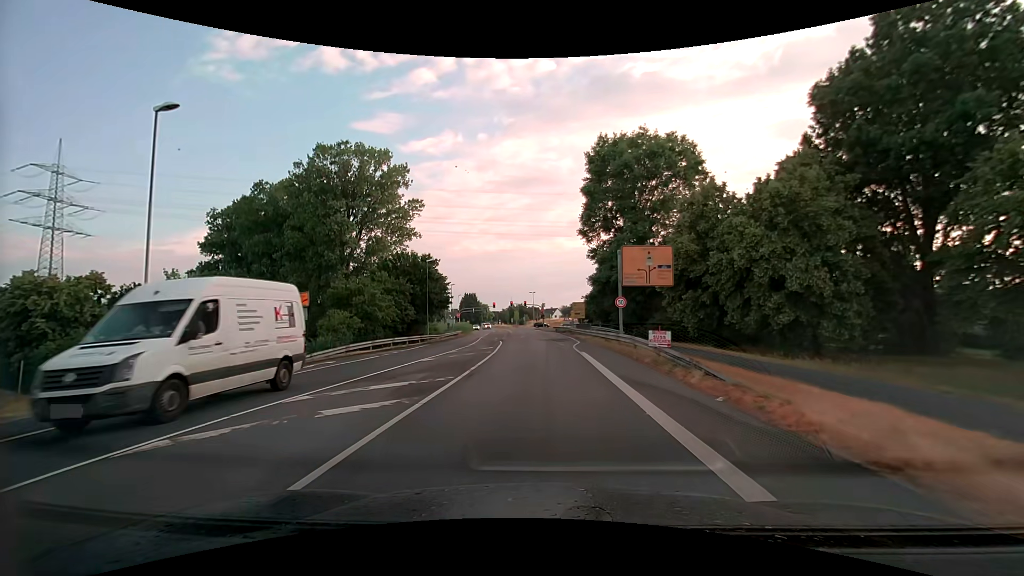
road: tertiary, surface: asphalt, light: Day
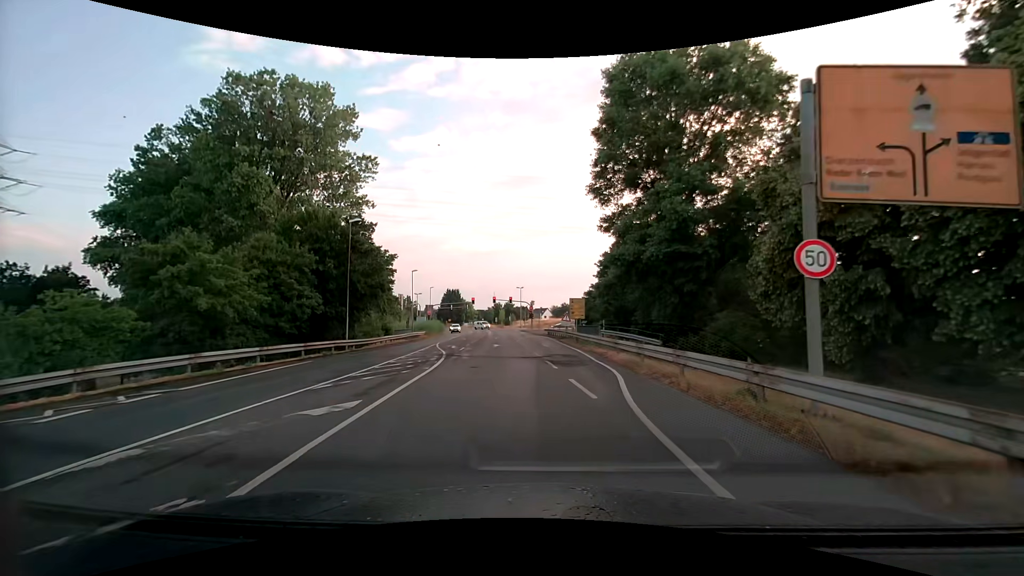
(+0.1, +20.6) m; +1°
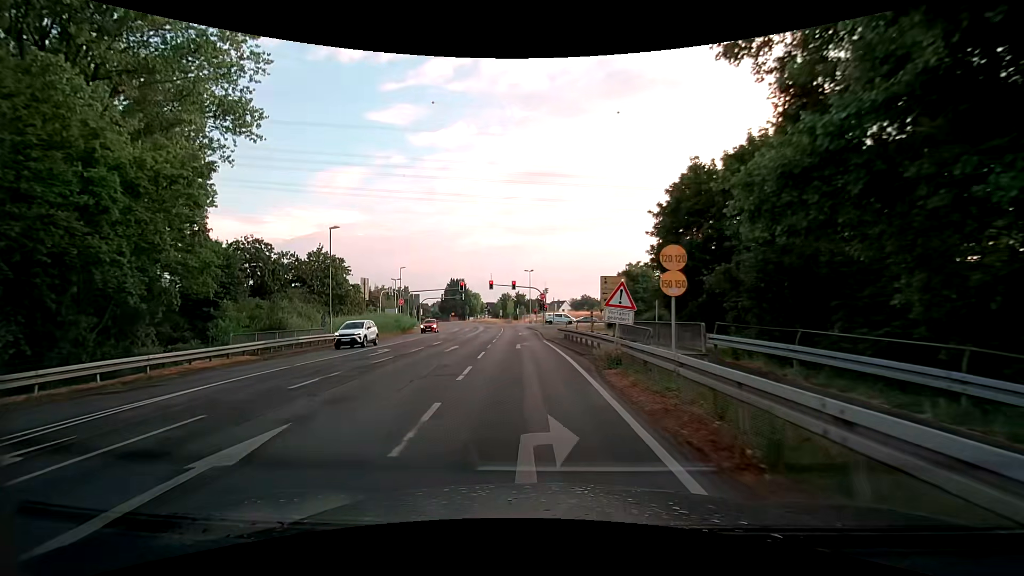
(+0.5, +28.2) m; -3°
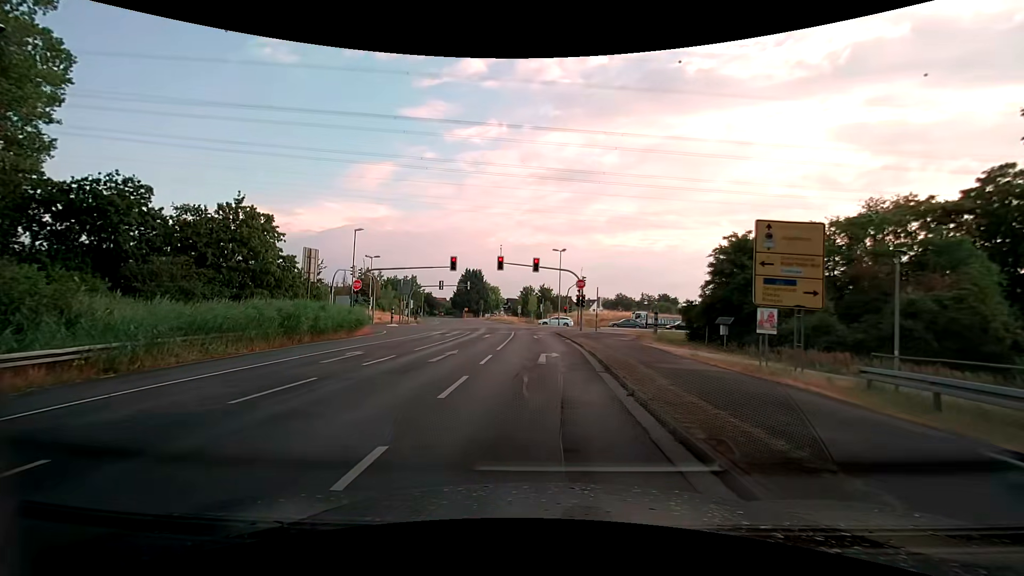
(-0.8, +26.8) m; -2°
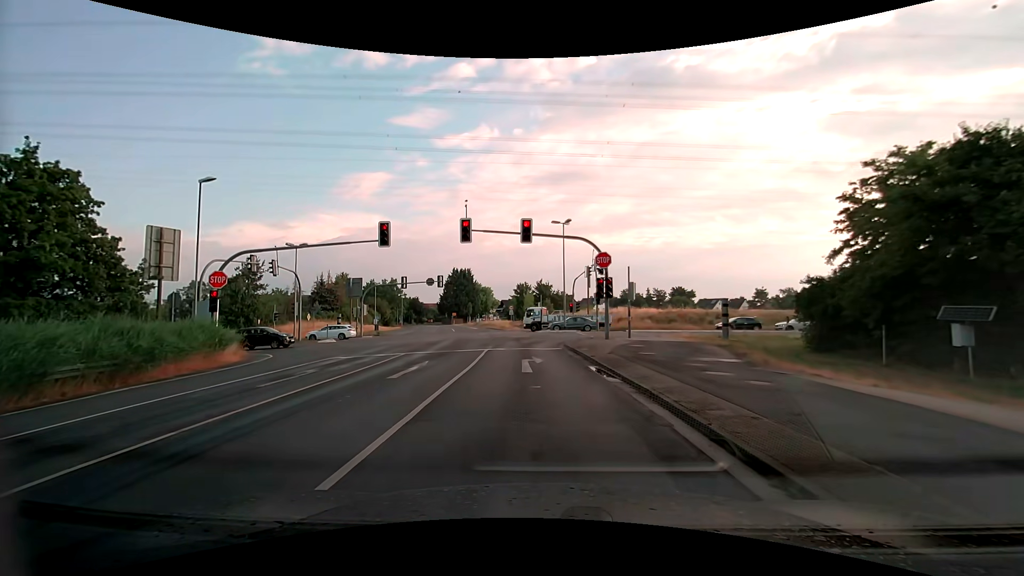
(-0.1, +19.0) m; 0°
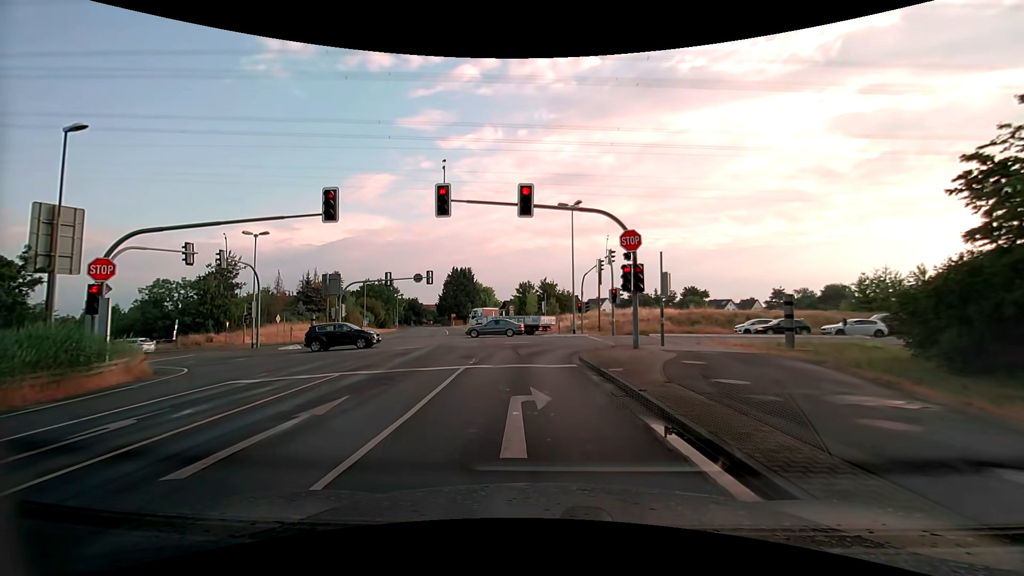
(0.0, +7.1) m; 0°
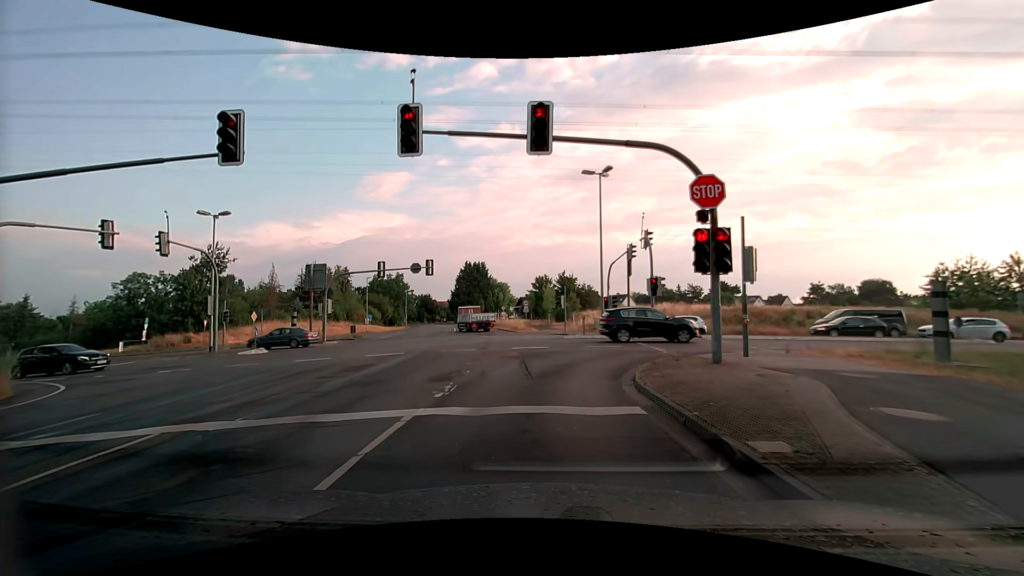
(-0.2, +7.1) m; -2°
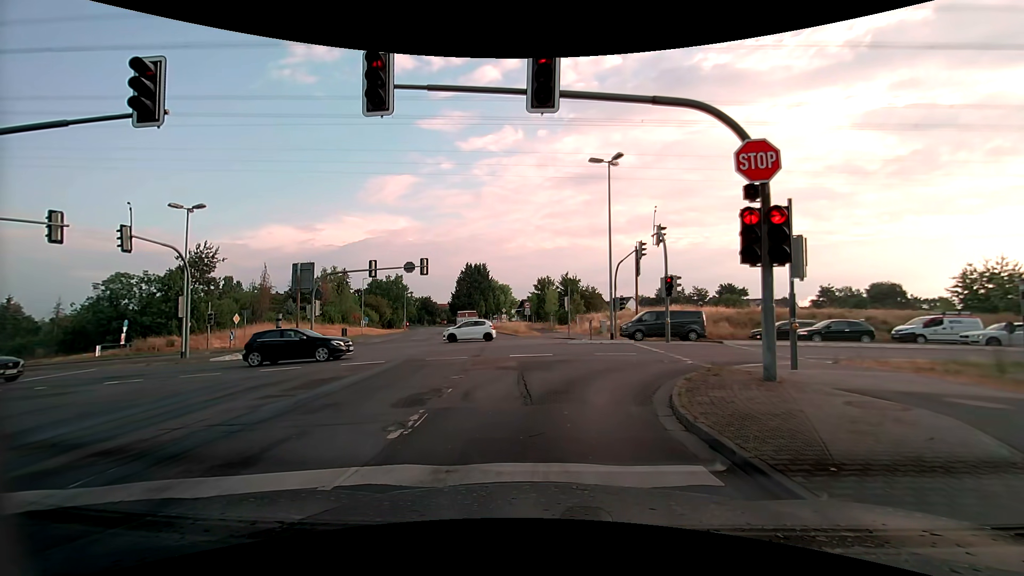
(-0.1, +2.5) m; -2°
(0, +10) (+4, +19) (+13, +23) (+23, +25) (+33, +26) (+43, +26) (+53, +26) (+63, +26) (+73, +26) (+83, +26) m
